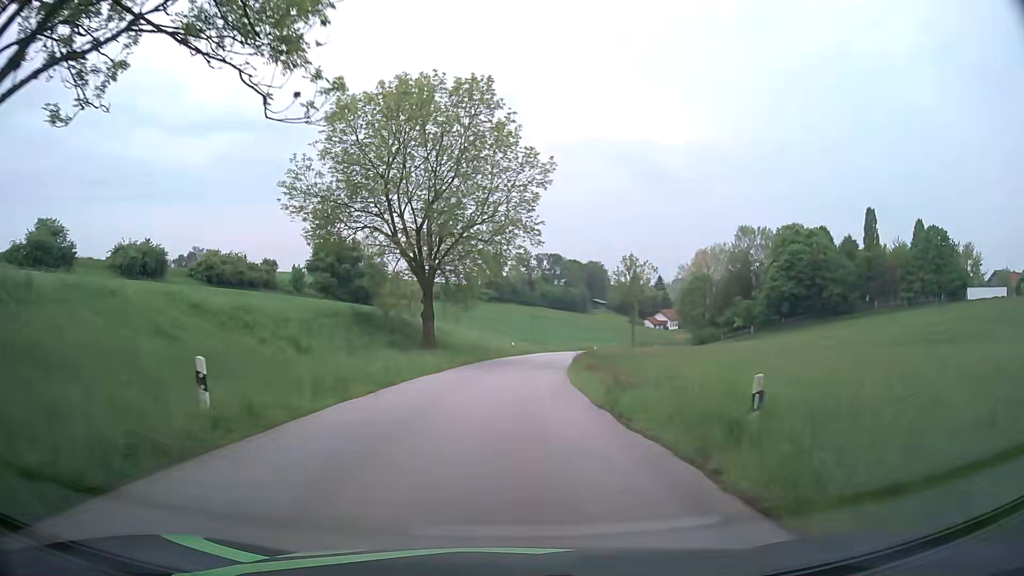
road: tertiary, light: Day
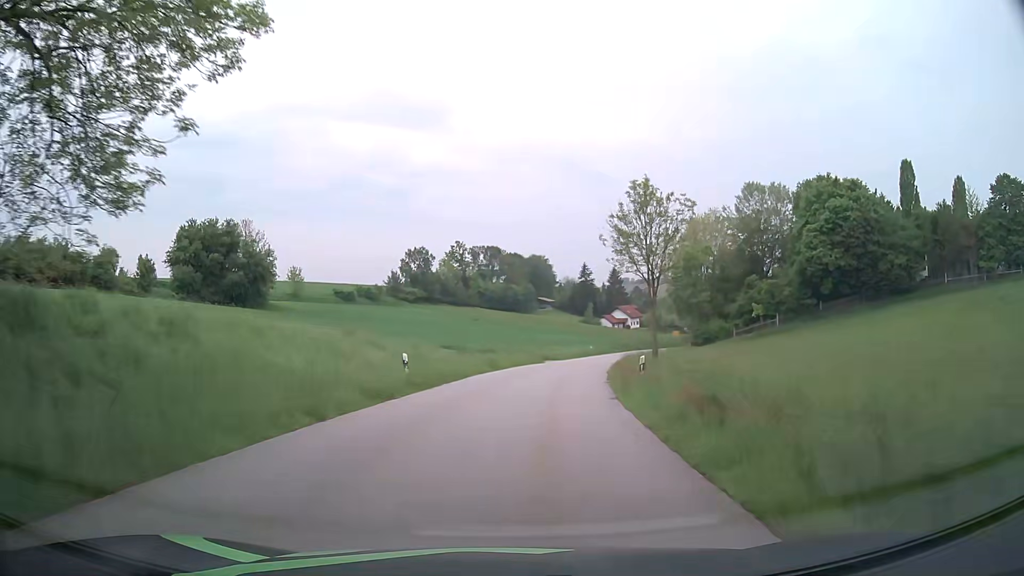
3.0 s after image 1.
(+1.6, +38.2) m; +5°
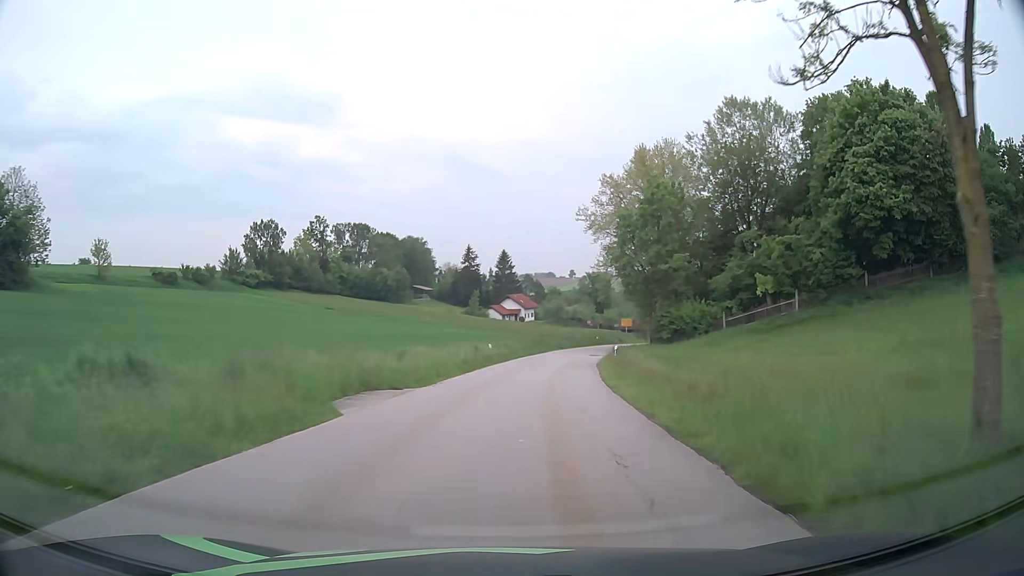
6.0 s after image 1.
(+3.6, +37.9) m; +10°
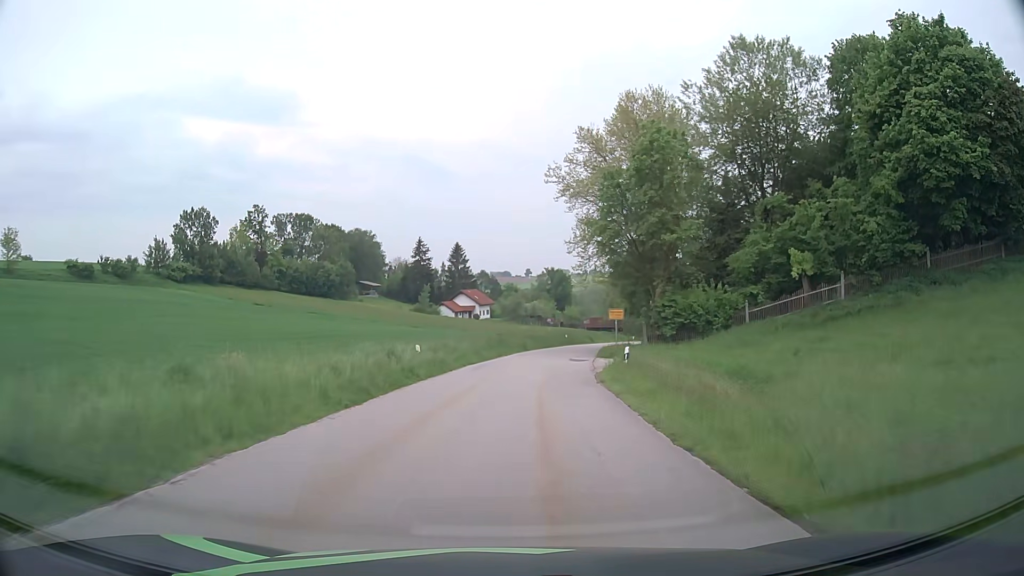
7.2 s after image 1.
(+0.5, +15.3) m; +4°
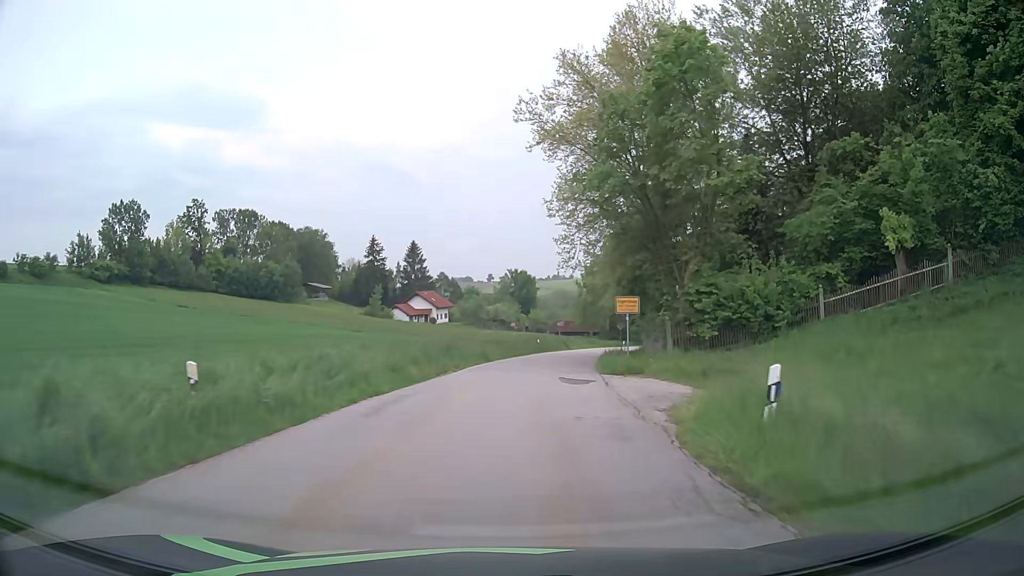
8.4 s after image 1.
(+0.4, +15.3) m; +3°
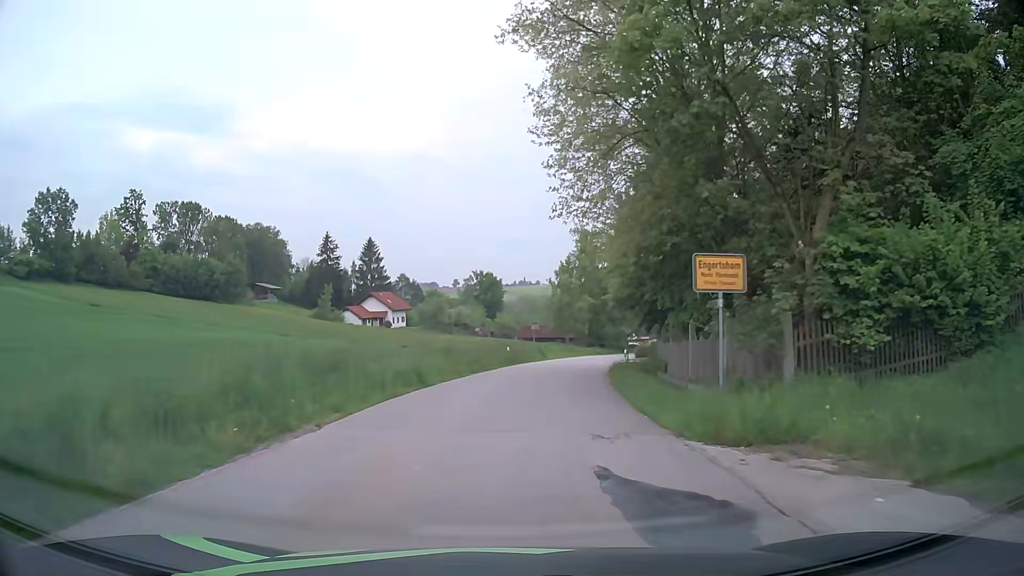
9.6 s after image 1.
(+0.4, +15.3) m; +3°
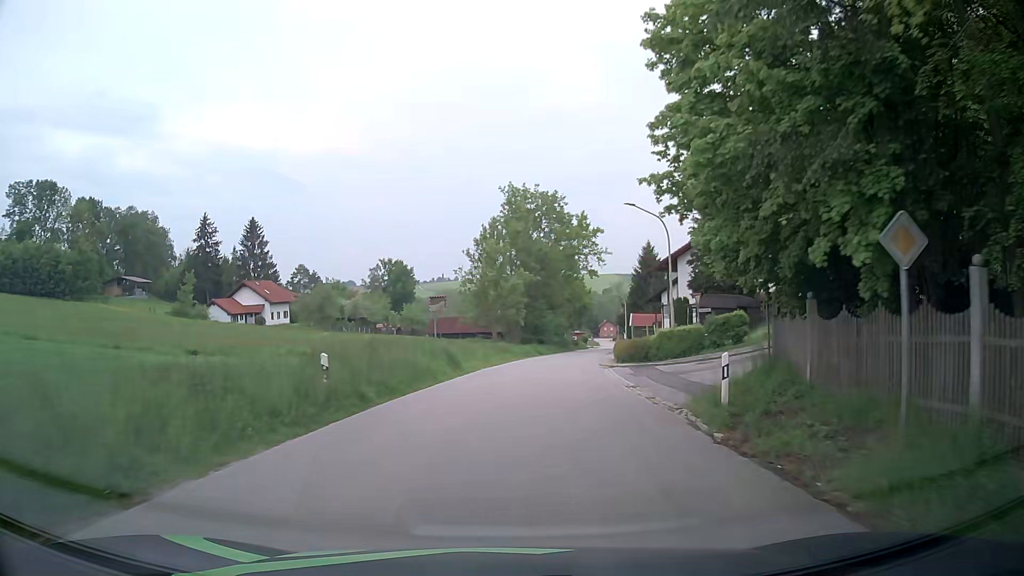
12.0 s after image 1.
(+1.7, +29.6) m; +7°
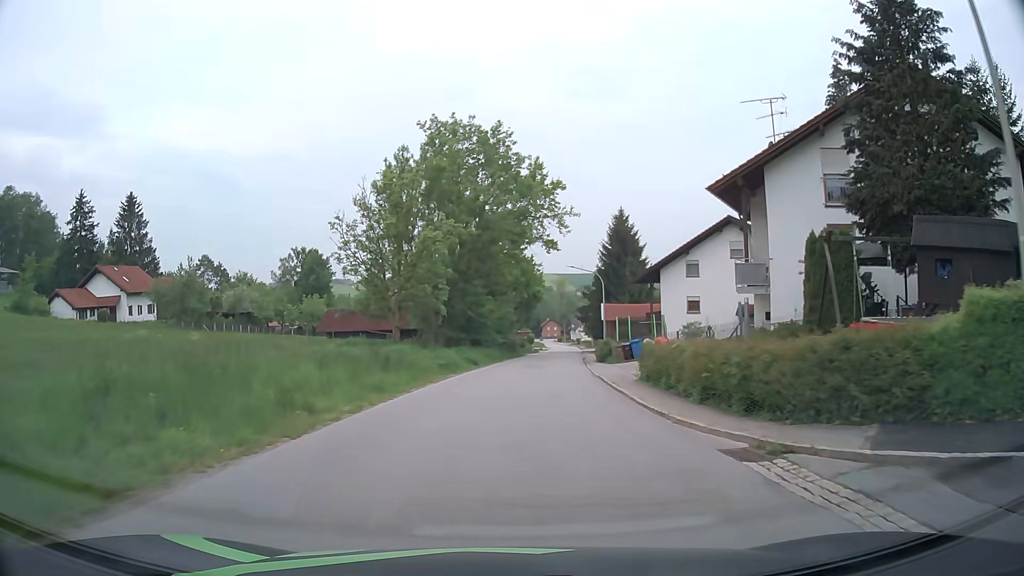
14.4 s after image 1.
(+1.1, +27.4) m; +5°
(0, +10) (+1, +20) (+1, +30) (+2, +40) (+3, +50) (+4, +60) (+5, +70) (+6, +80) (+8, +89) (+15, +97) m
